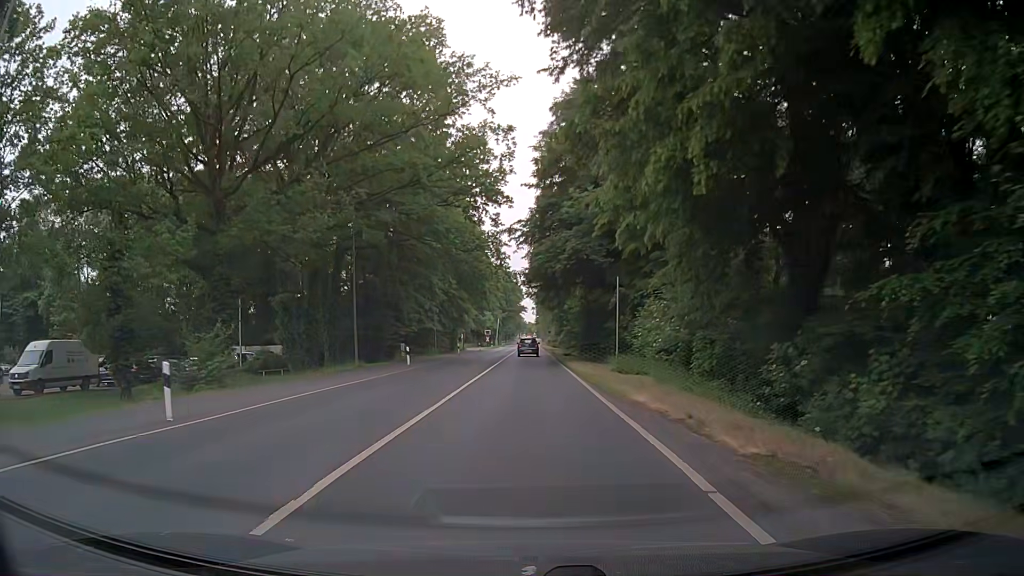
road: secondary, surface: asphalt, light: Day
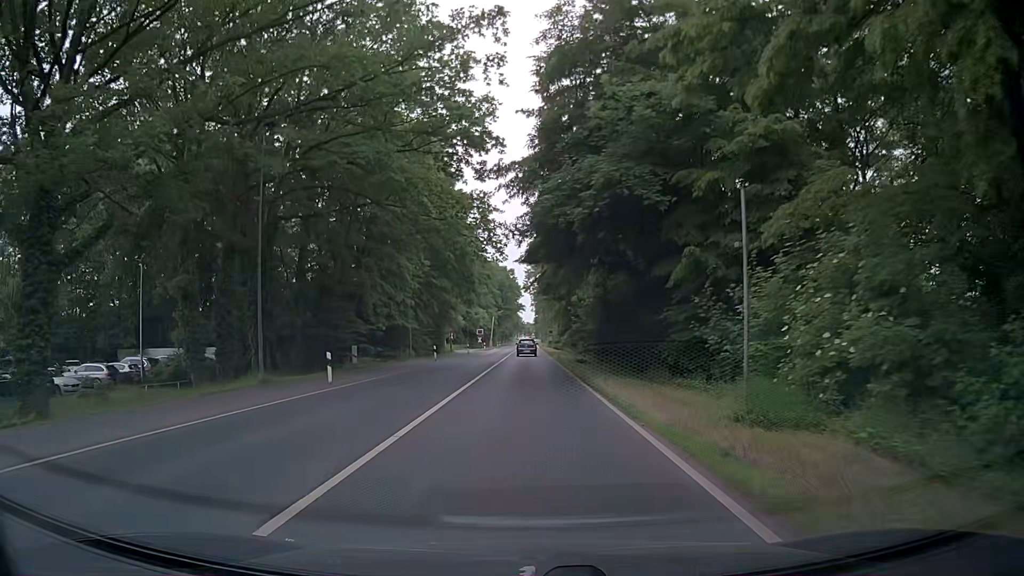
(-0.4, +14.6) m; -1°
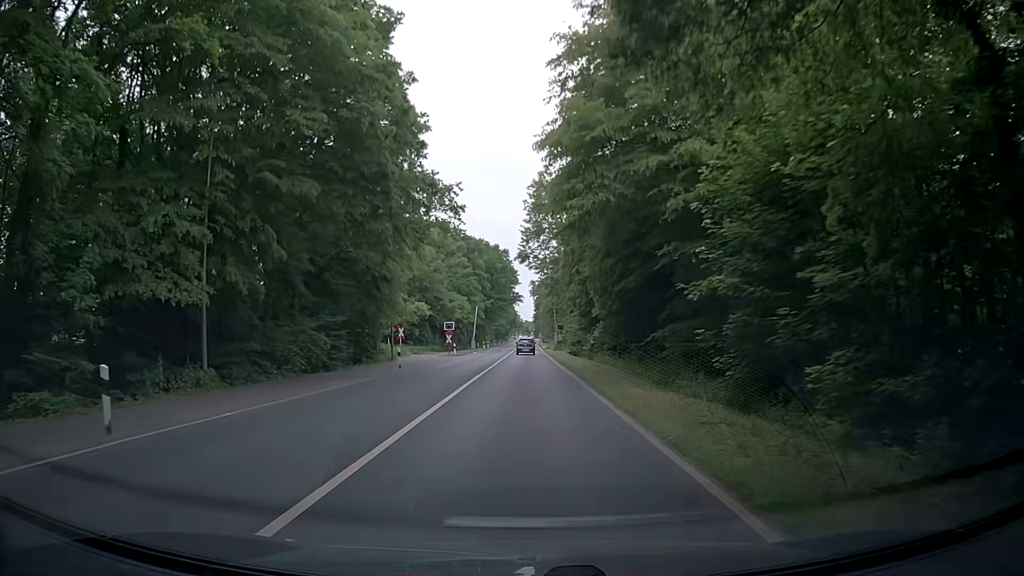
(-0.1, +38.1) m; 0°
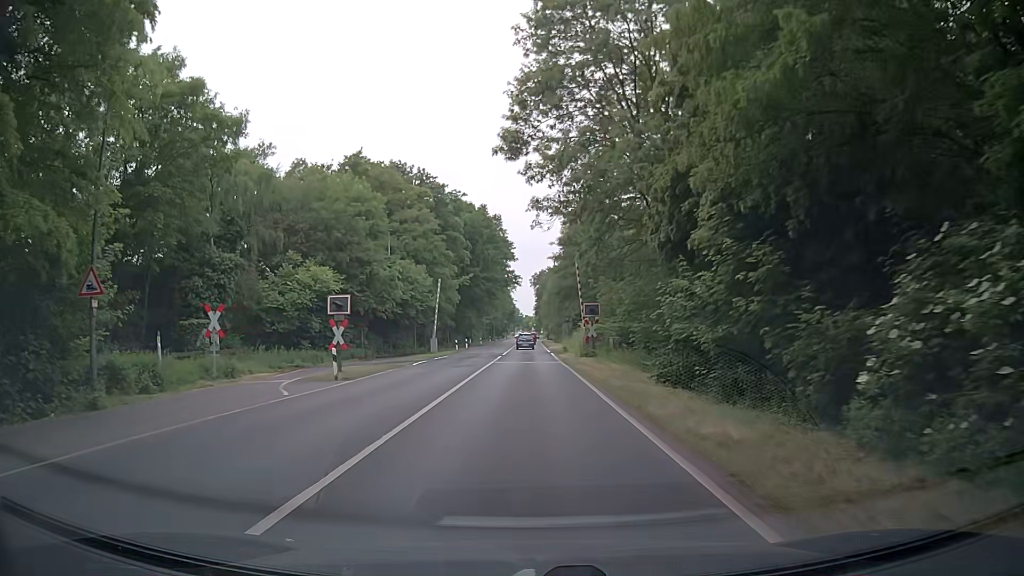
(+0.4, +37.0) m; -1°
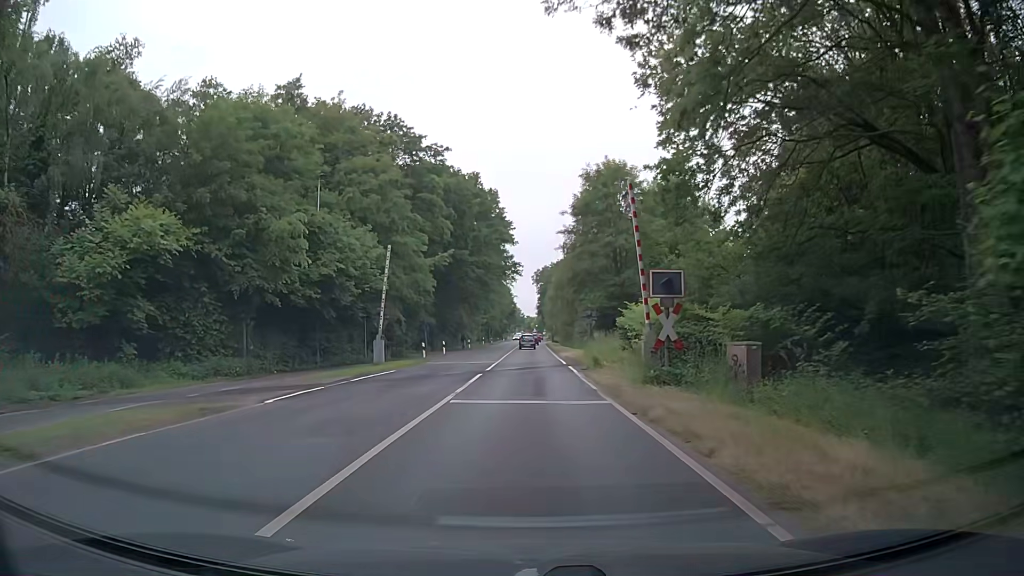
(+0.2, +19.8) m; 0°
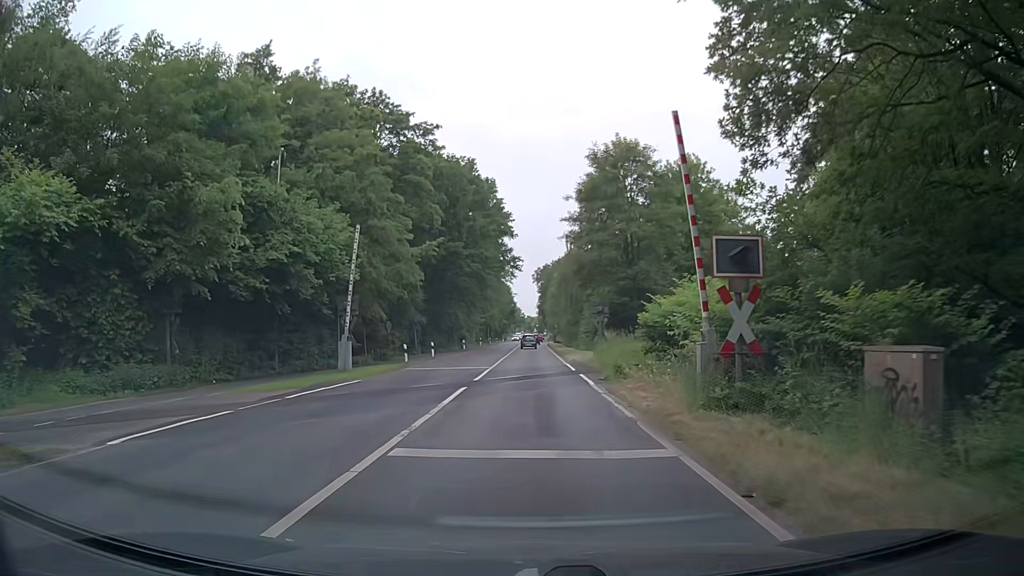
(+0.1, +6.1) m; +2°
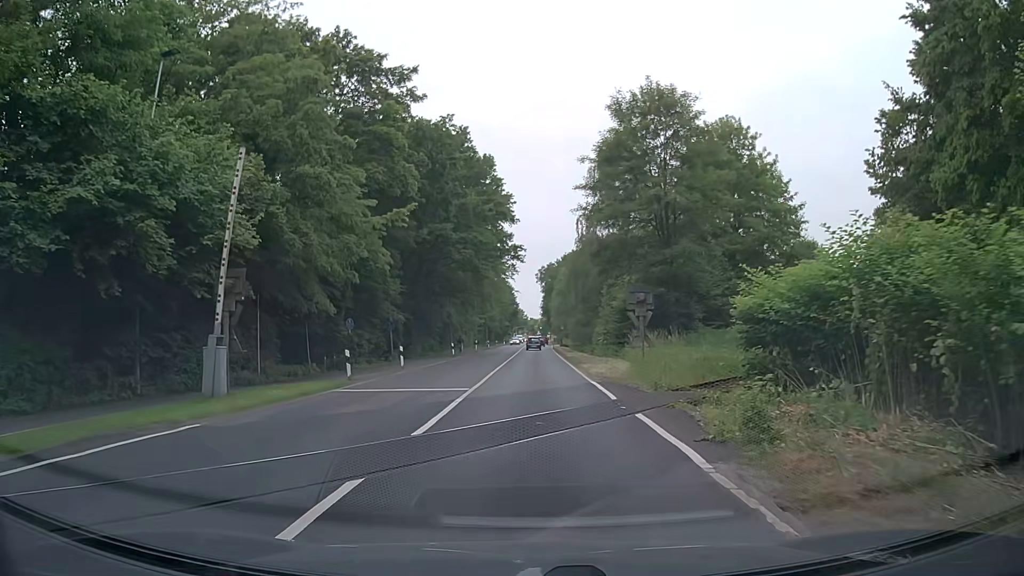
(-0.2, +11.6) m; -2°
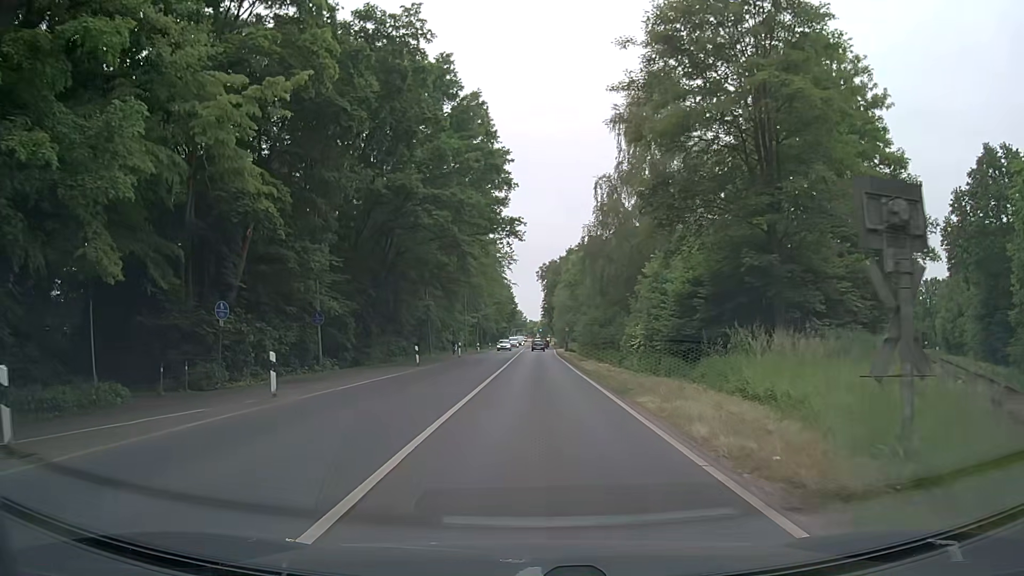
(+0.2, +16.4) m; +1°
(0, +10) (0, +20) (0, +30) (0, +40) (0, +50) (0, +60) (+1, +70) (+1, +80) (+1, +90) (+1, +100) m
